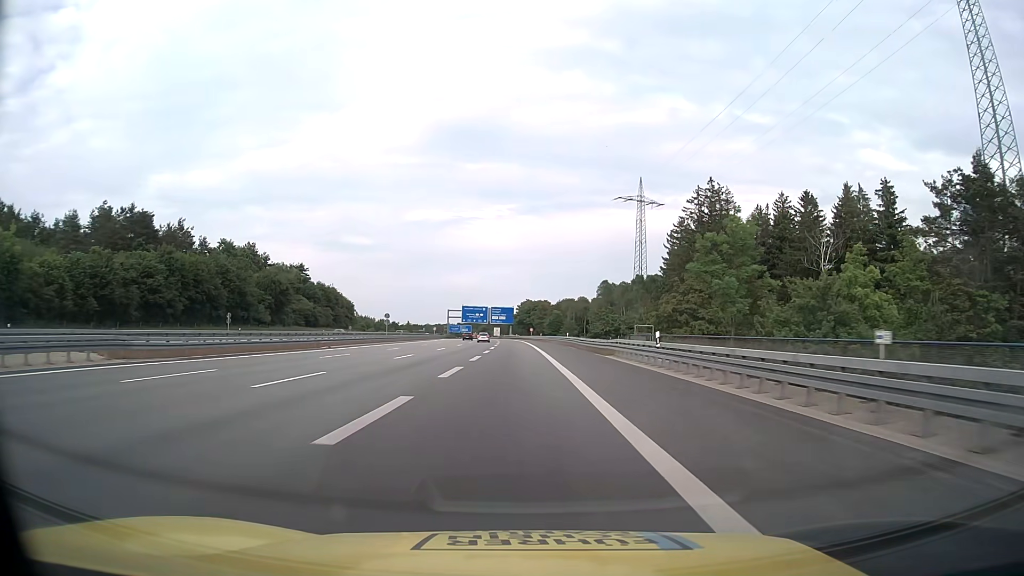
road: motorway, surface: asphalt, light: Day
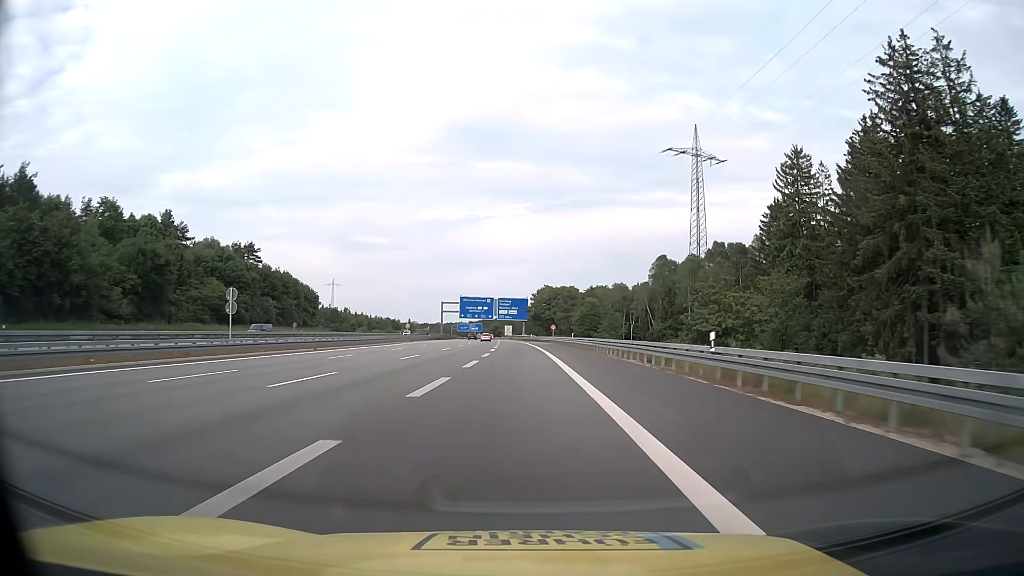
(-0.7, +54.6) m; -2°
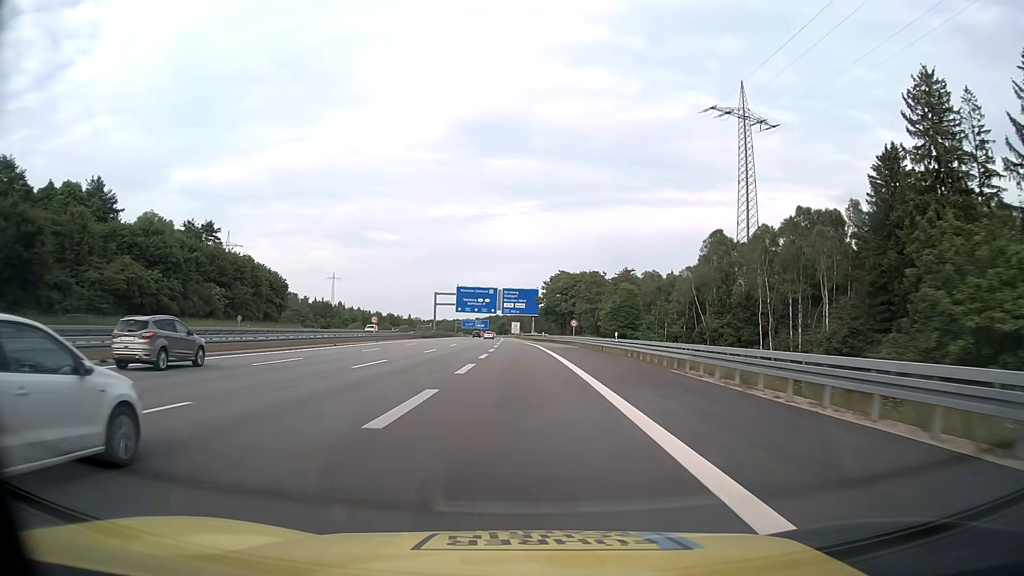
(-0.2, +29.3) m; 0°
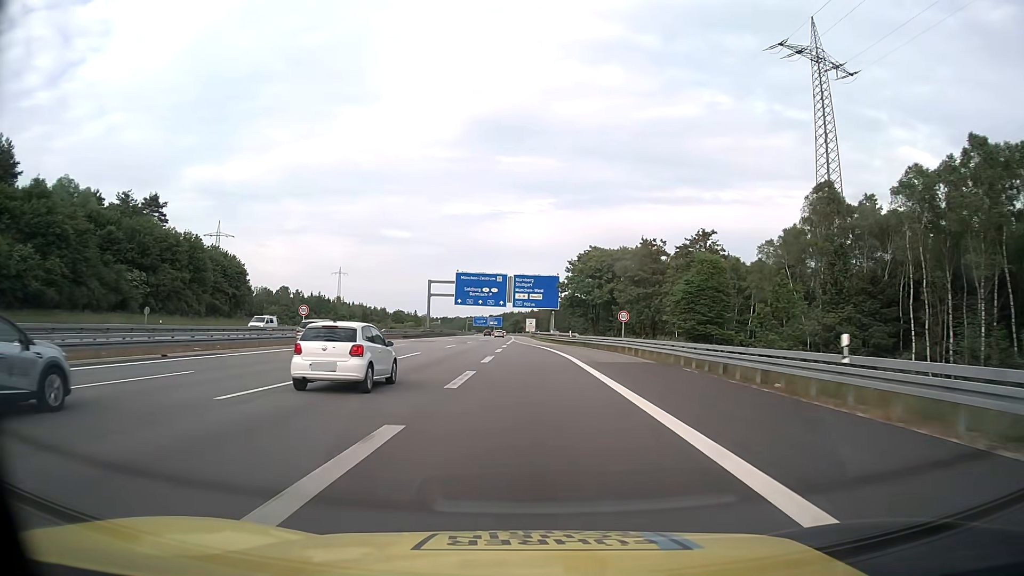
(-0.5, +30.0) m; -1°
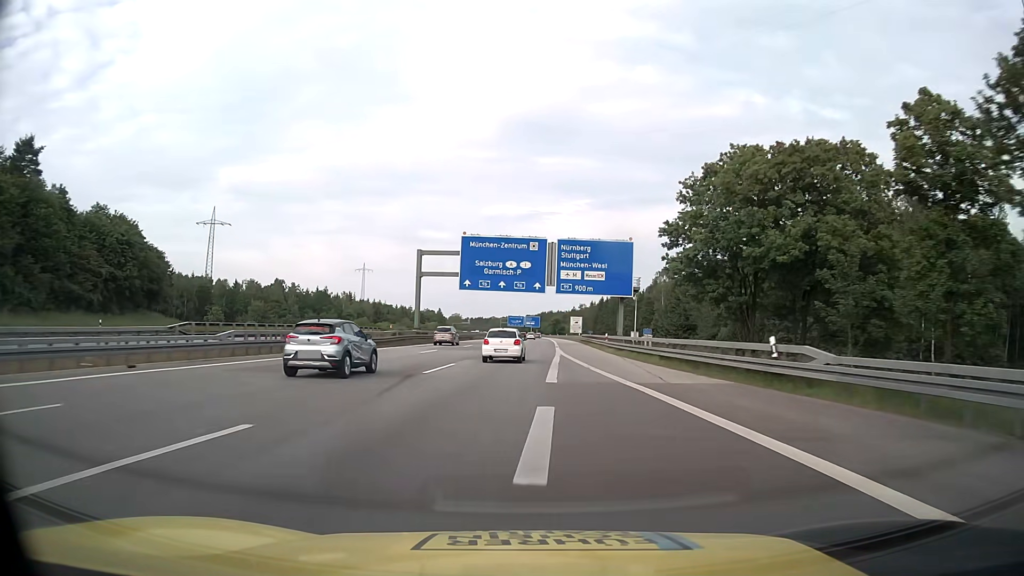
(-1.5, +45.5) m; -3°
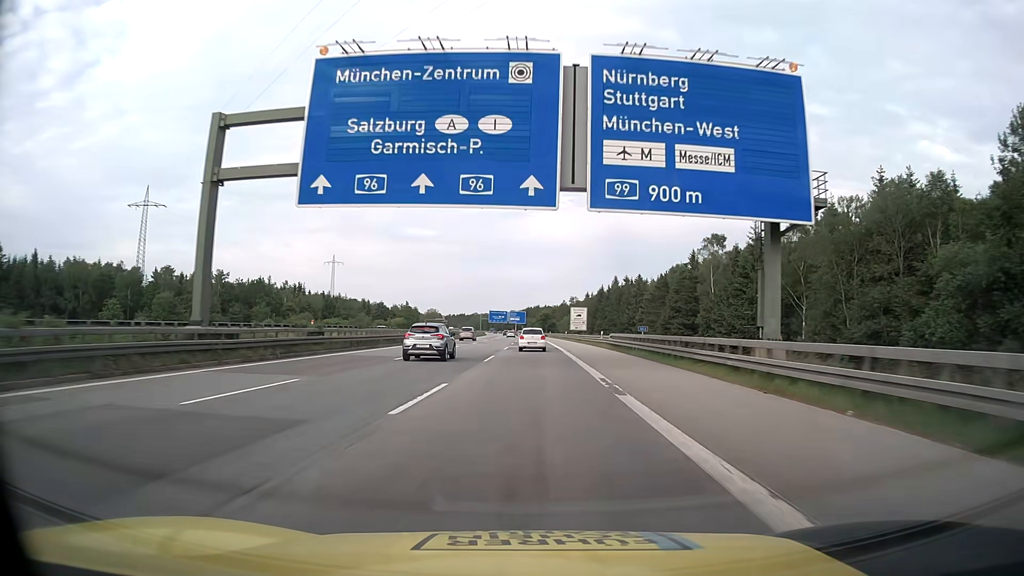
(+0.5, +46.5) m; +1°
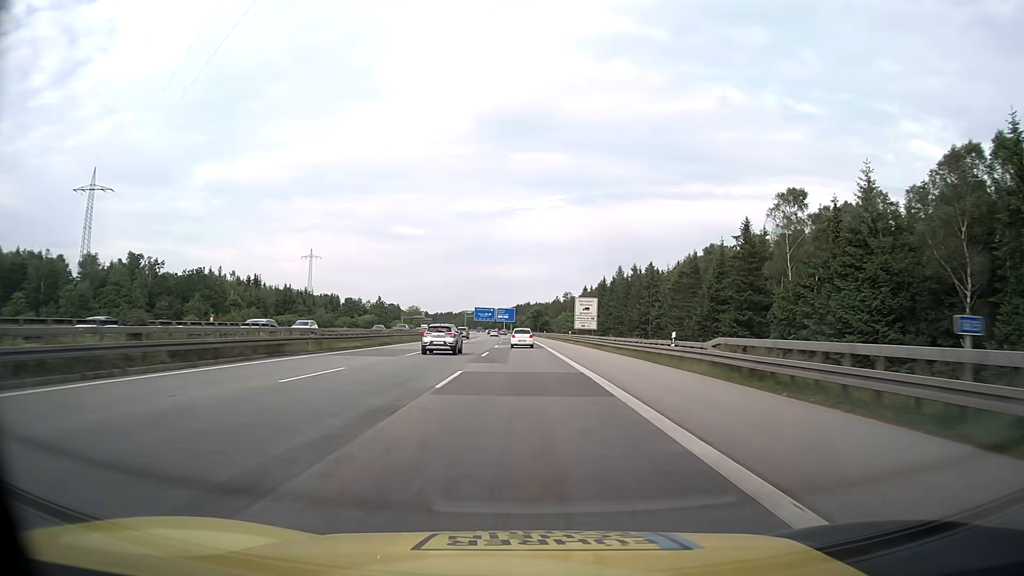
(+0.3, +31.4) m; +1°
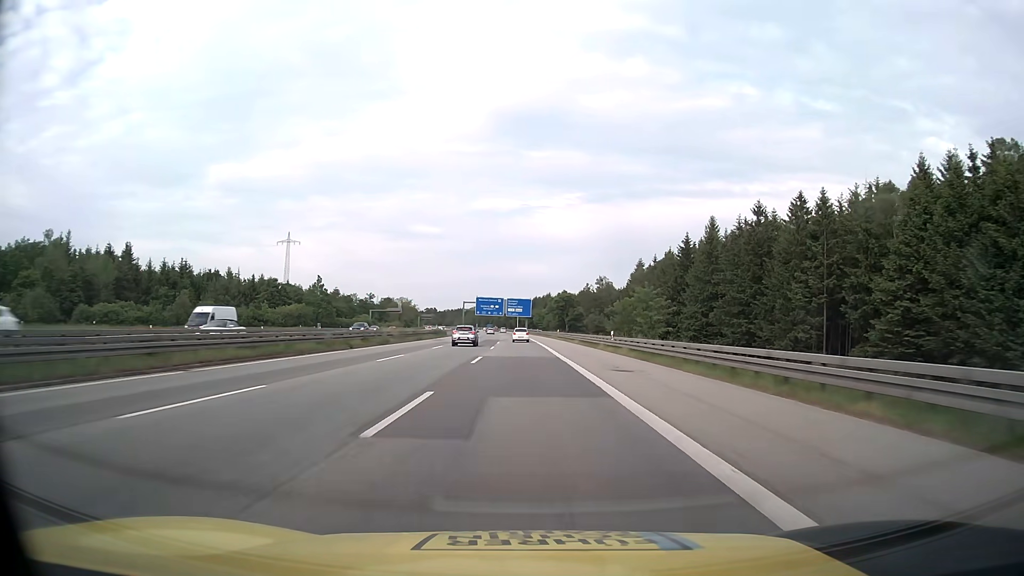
(-0.8, +79.6) m; -1°
(0, +10) (0, +20) (0, +30) (0, +40) (0, +50) (-1, +60) (-1, +70) (-1, +80) (-1, +90) (-2, +100) m
